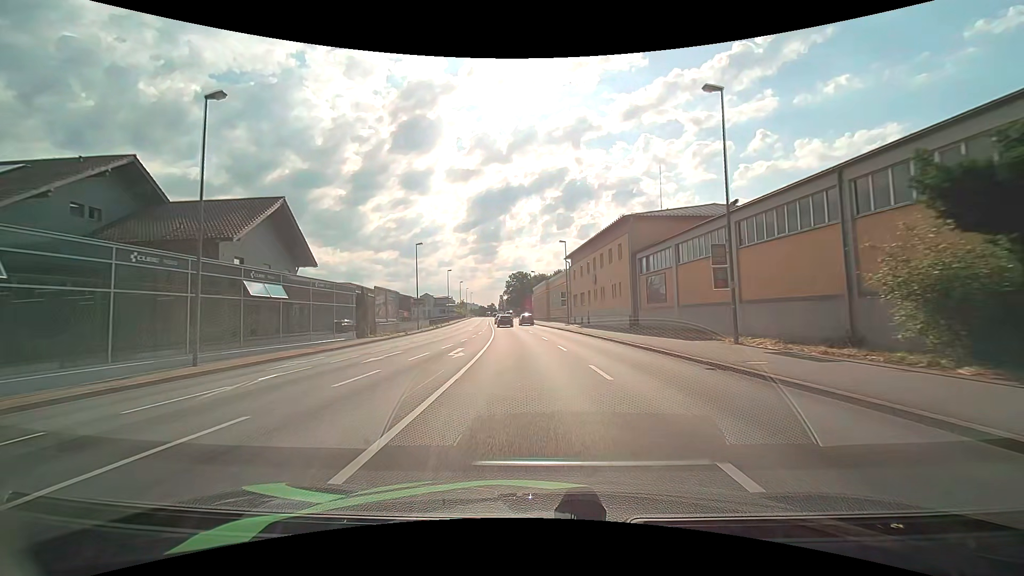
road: primary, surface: asphalt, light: Day
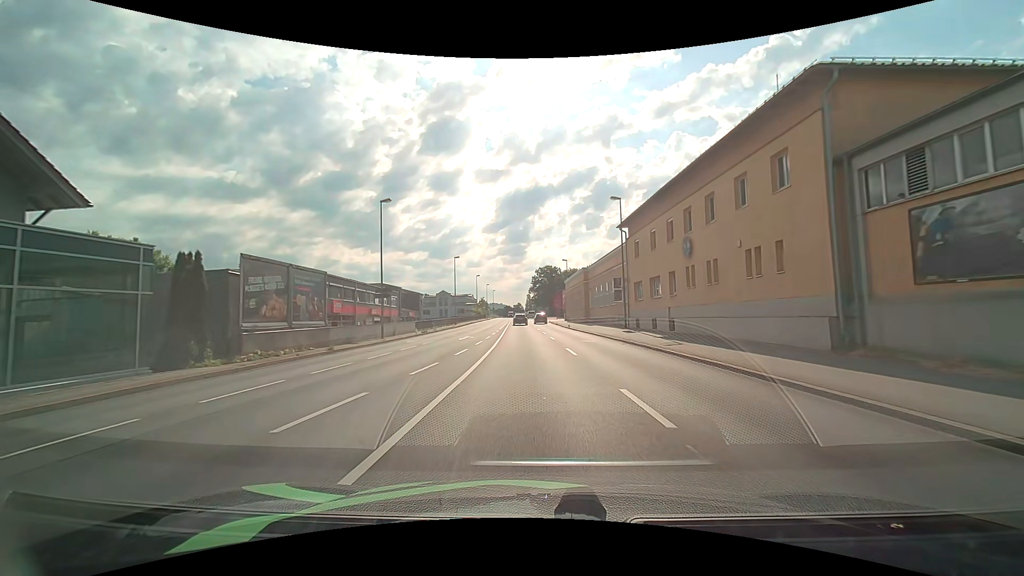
(-0.7, +22.4) m; -3°
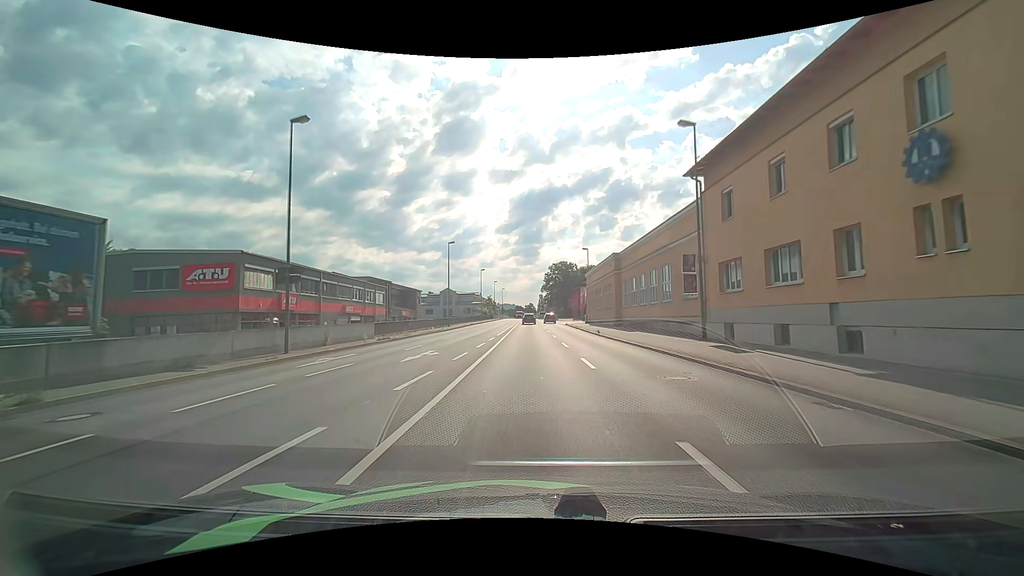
(-0.1, +15.2) m; -1°
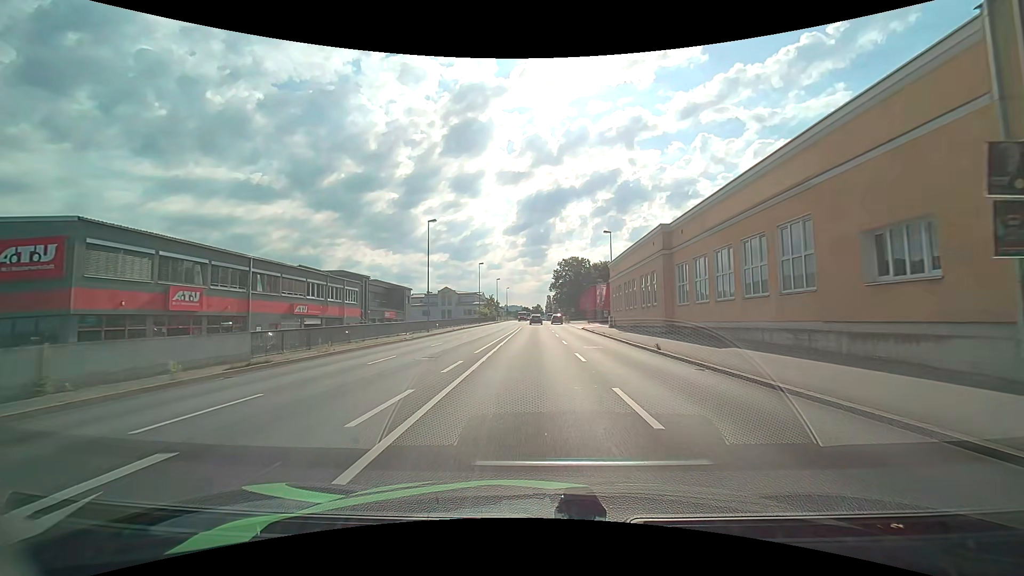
(-0.1, +14.9) m; -1°
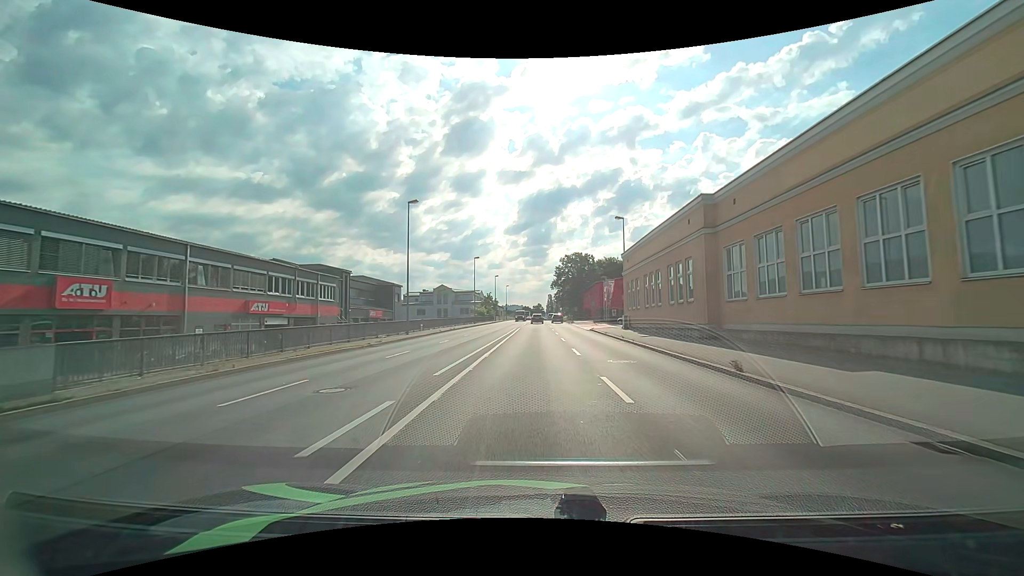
(0.0, +7.4) m; 0°
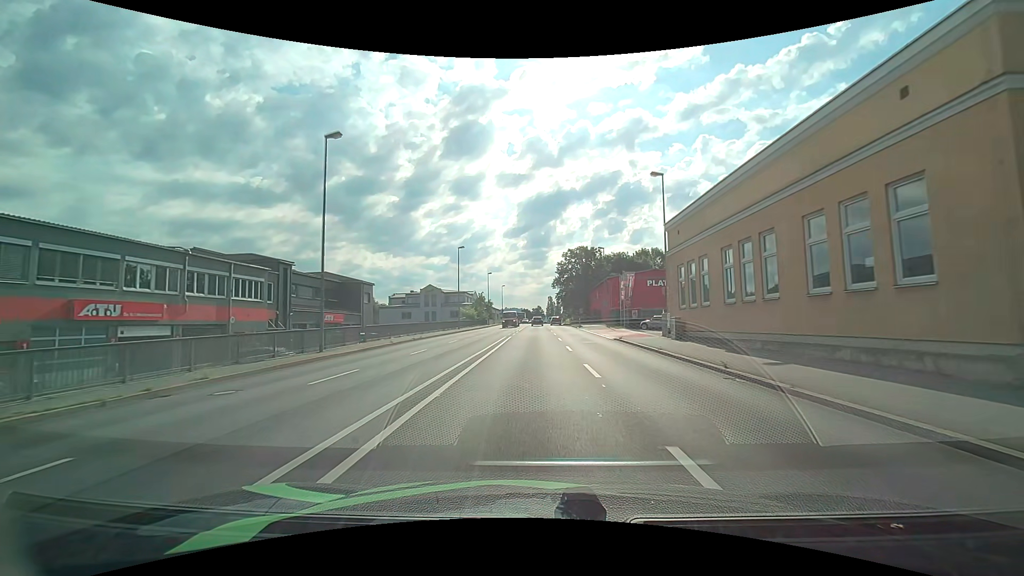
(0.0, +15.0) m; 0°
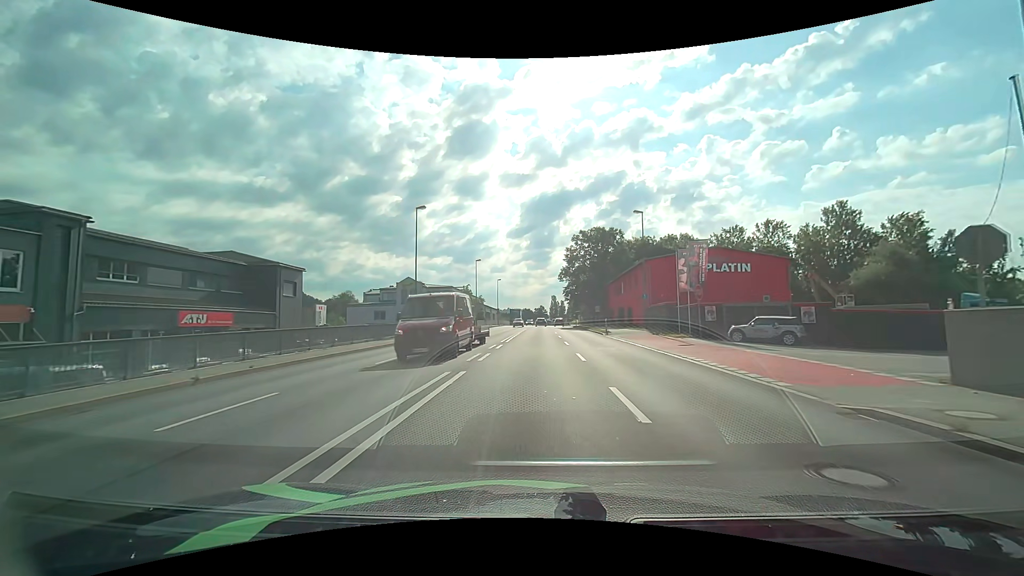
(0.0, +22.9) m; 0°
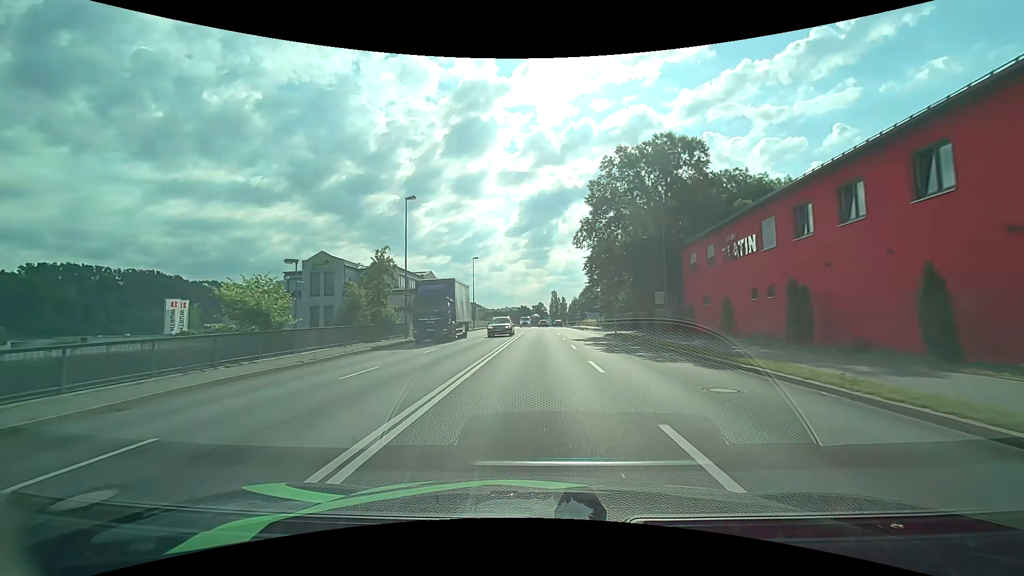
(-0.1, +39.8) m; 0°
(0, +10) (0, +20) (0, +30) (0, +40) (0, +50) (0, +60) (+1, +70) (+1, +80) (+1, +90) (+1, +100) m
